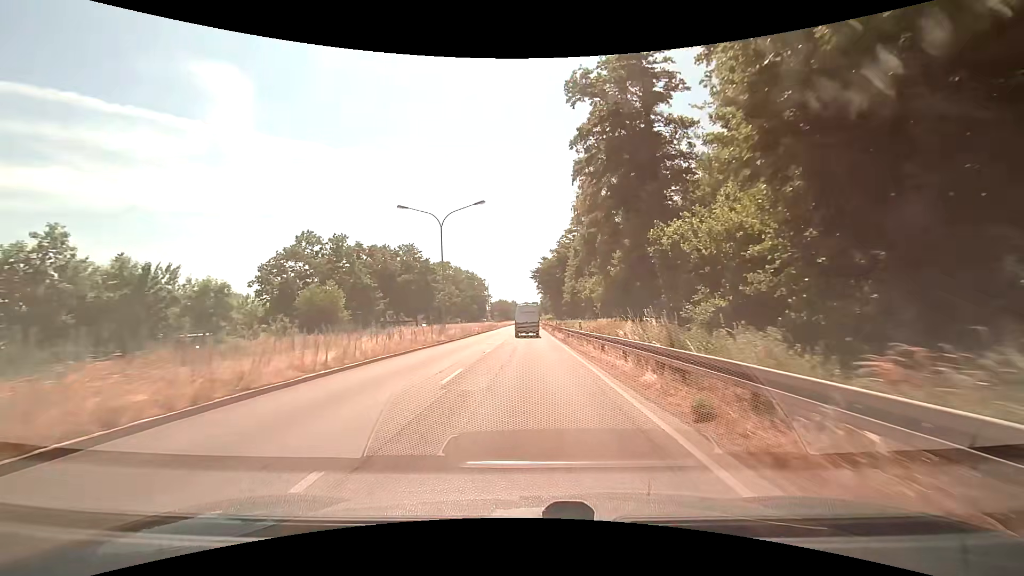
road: primary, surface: asphalt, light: Day
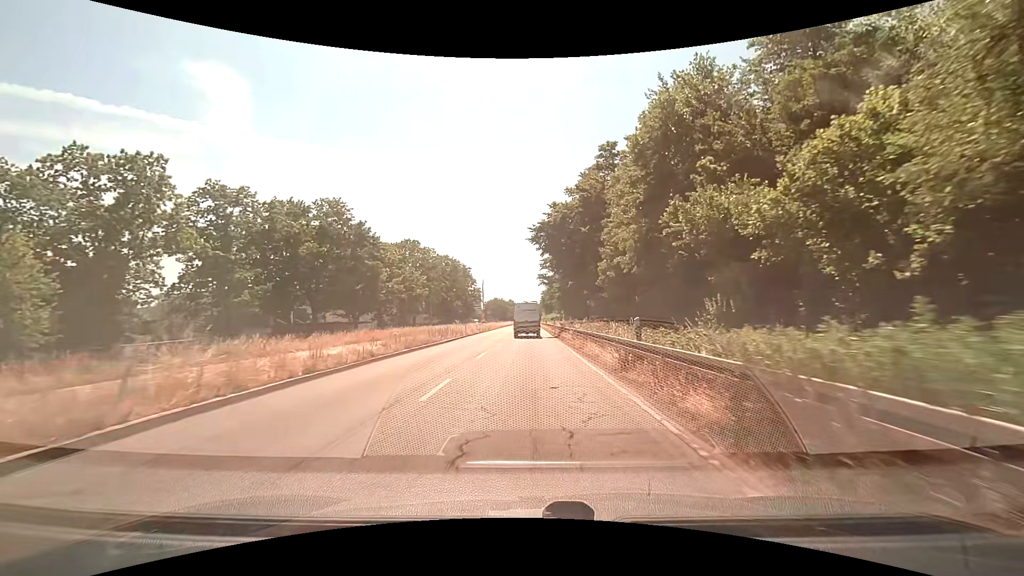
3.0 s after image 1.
(0.0, +38.3) m; +1°
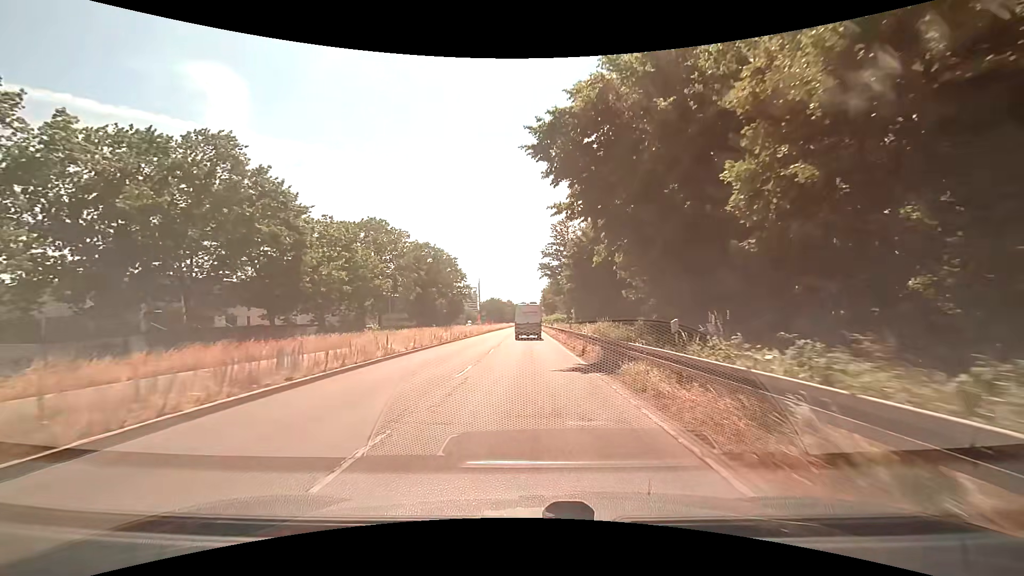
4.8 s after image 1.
(-0.1, +23.1) m; 0°
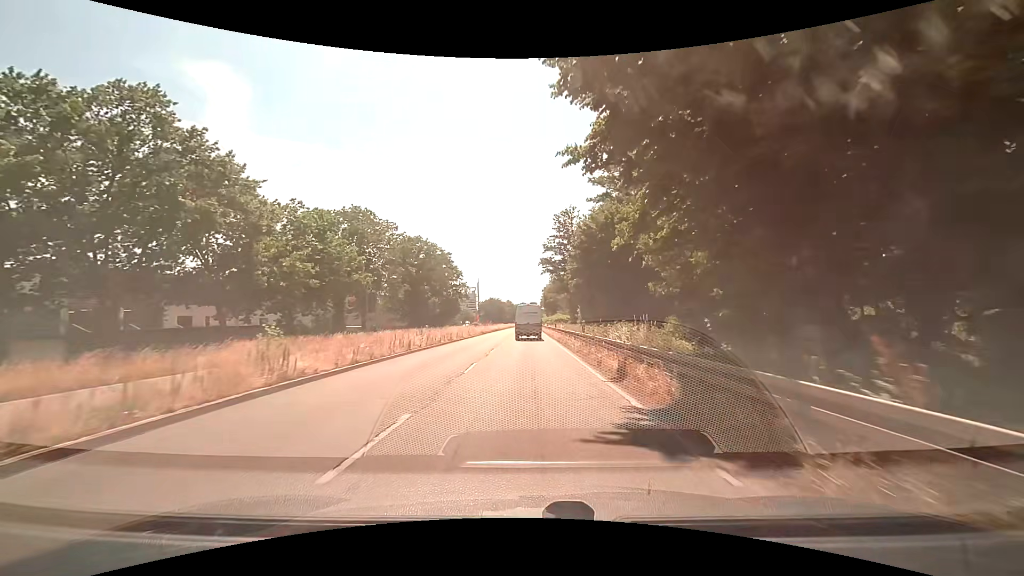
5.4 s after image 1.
(0.0, +8.0) m; 0°
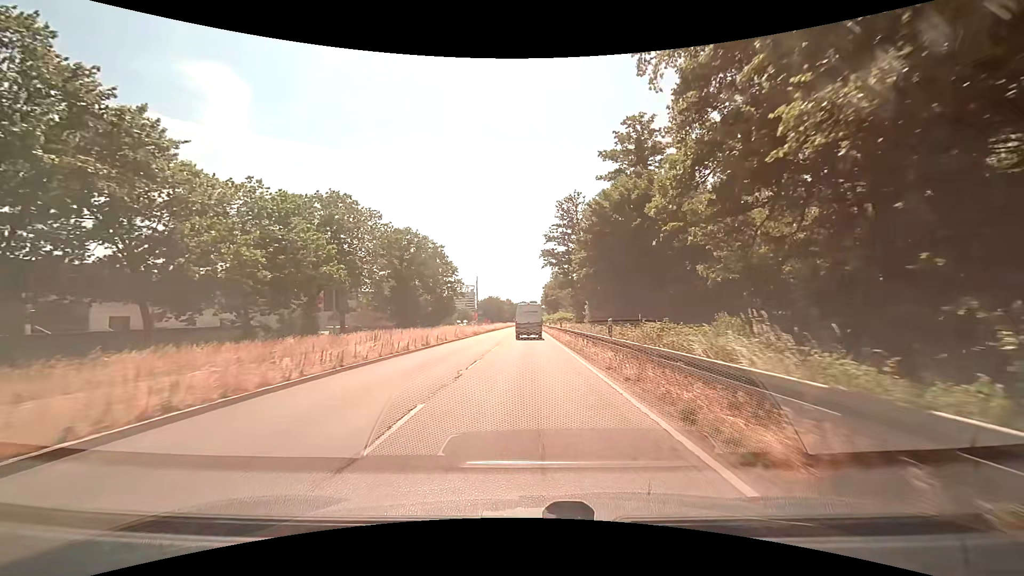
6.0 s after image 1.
(0.0, +8.2) m; 0°
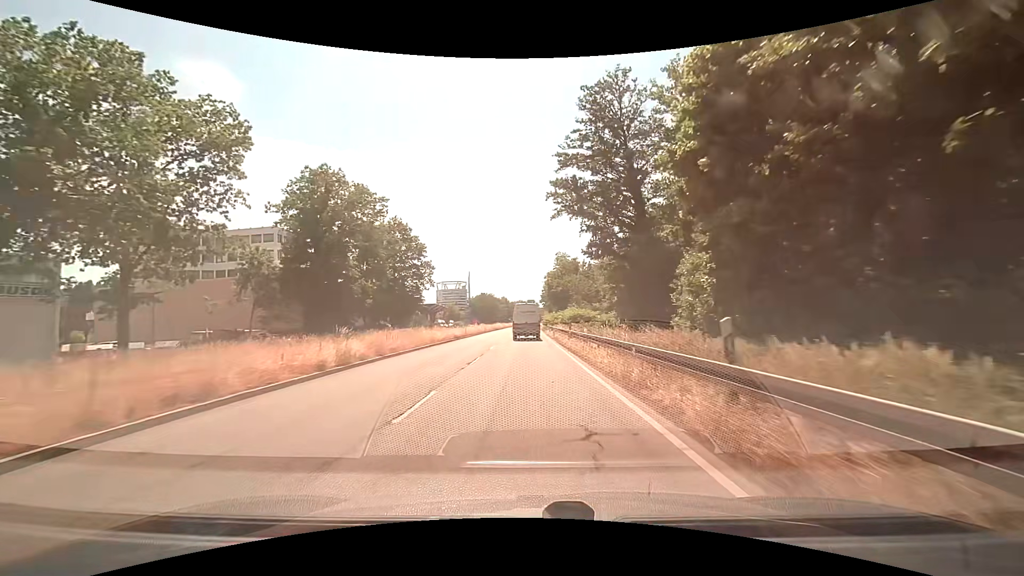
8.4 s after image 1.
(+0.1, +34.7) m; 0°
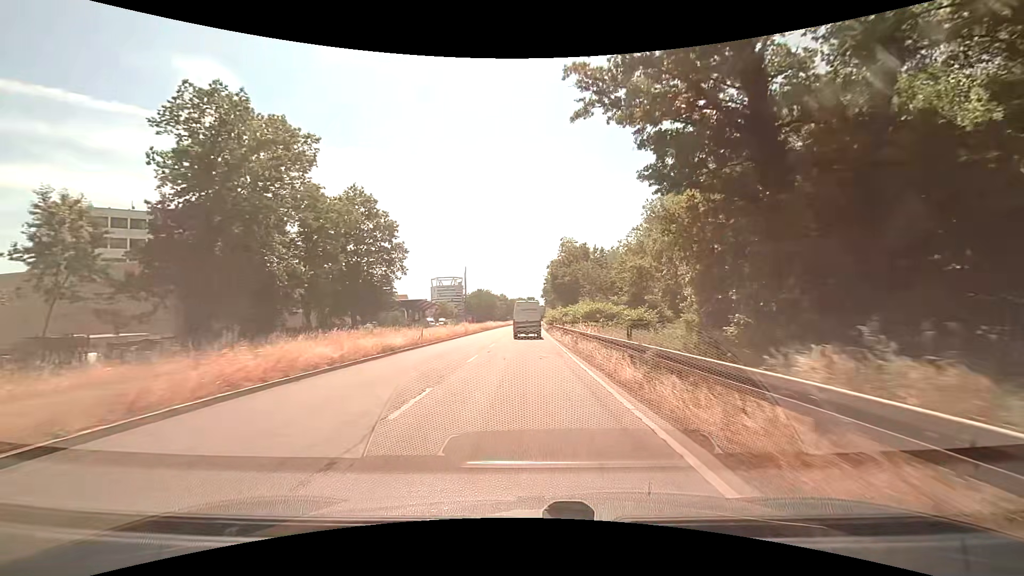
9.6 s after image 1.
(0.0, +17.9) m; 0°
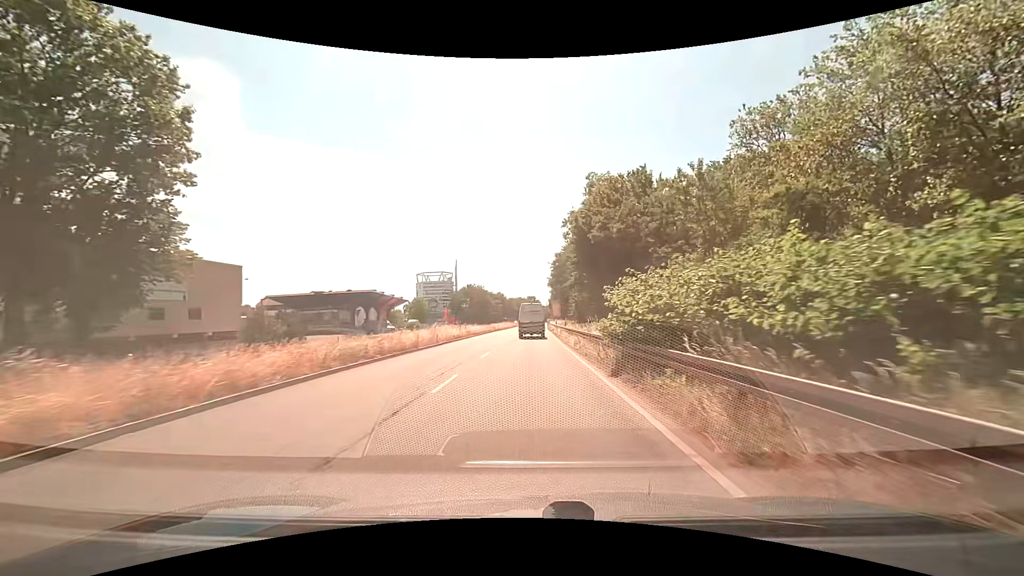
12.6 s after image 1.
(-0.1, +42.3) m; 0°
(0, +10) (0, +20) (0, +30) (0, +40) (0, +50) (0, +60) (0, +70) (0, +80) (+1, +90) (+1, +100) m
